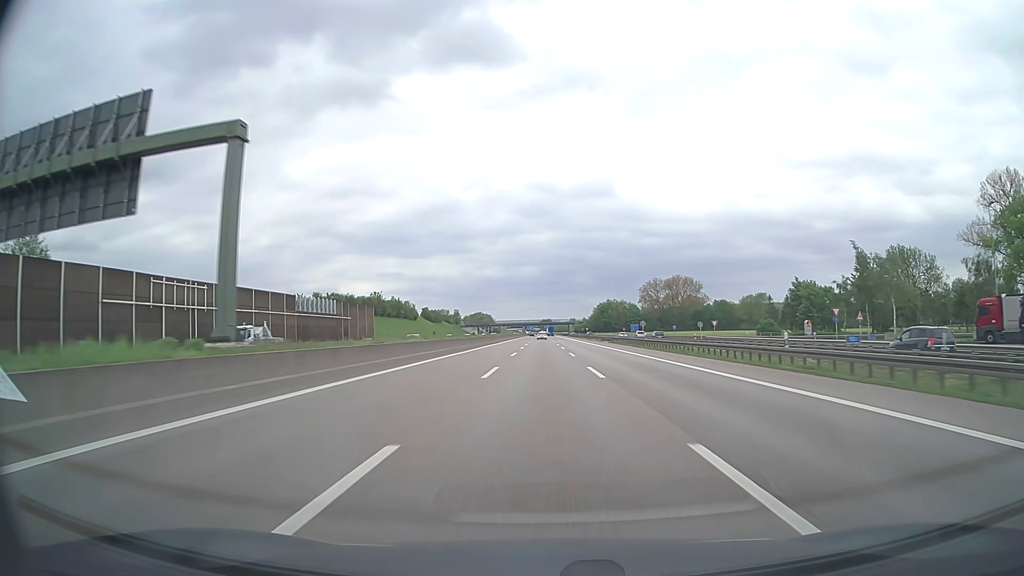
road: motorway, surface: asphalt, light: Day
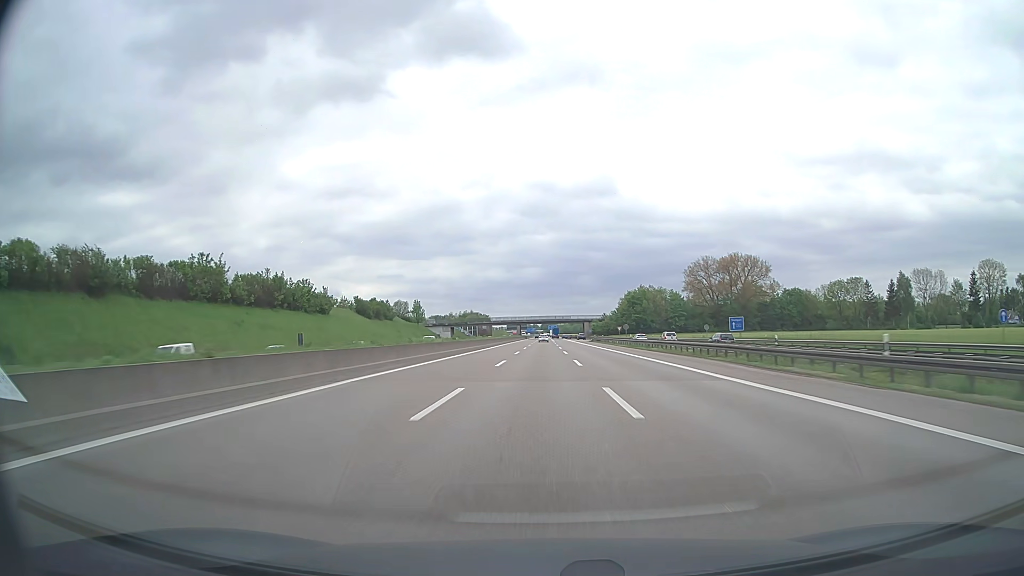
(+0.1, +98.1) m; 0°
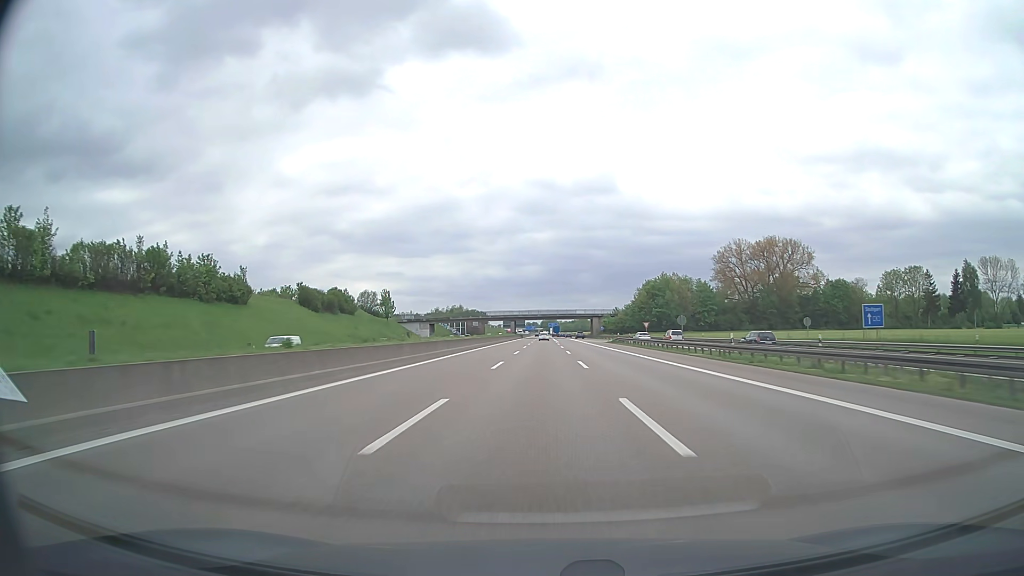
(0.0, +39.3) m; 0°
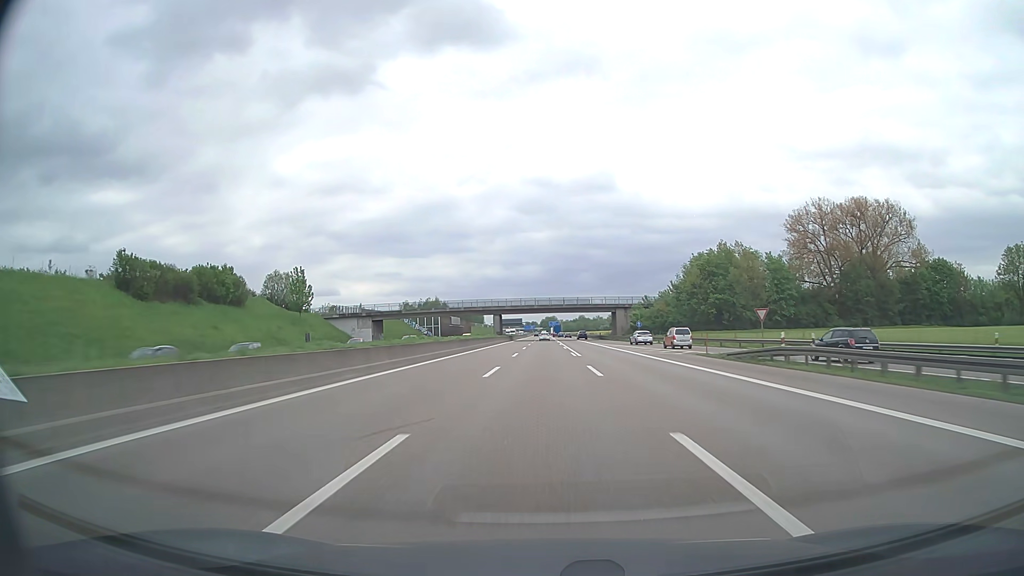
(0.0, +58.8) m; 0°
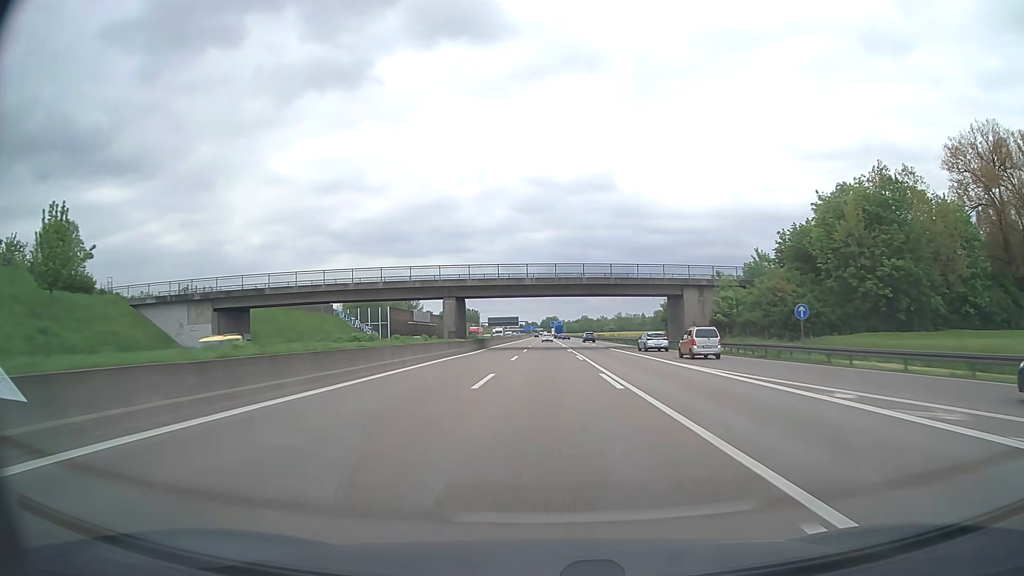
(-0.1, +58.7) m; 0°
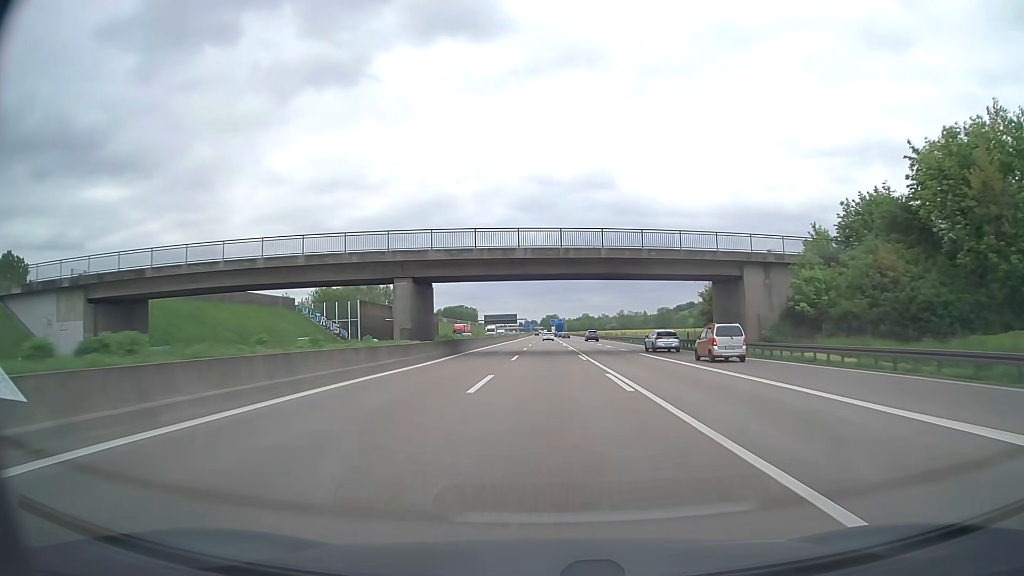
(0.0, +19.5) m; 0°
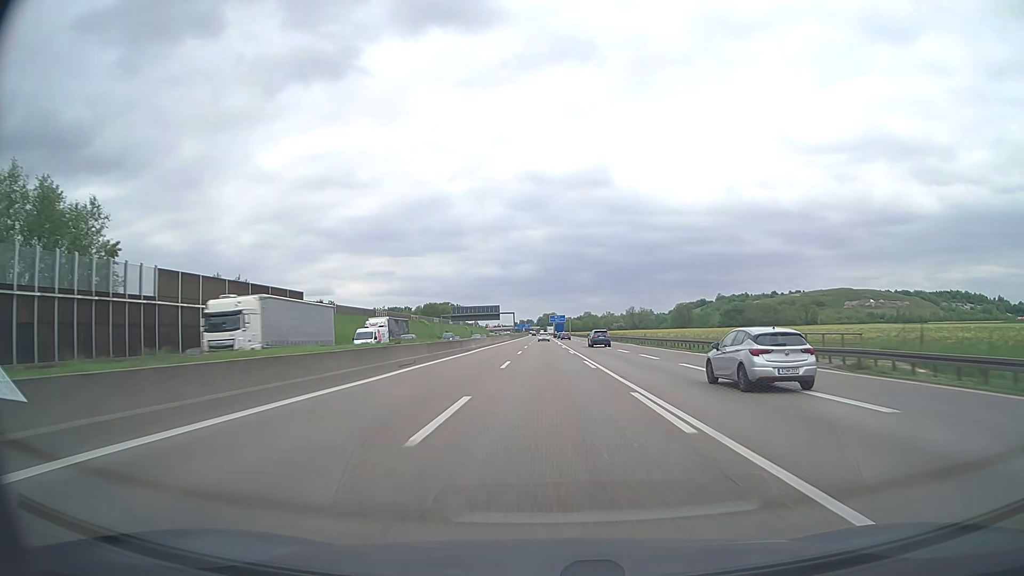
(+0.1, +96.9) m; 0°
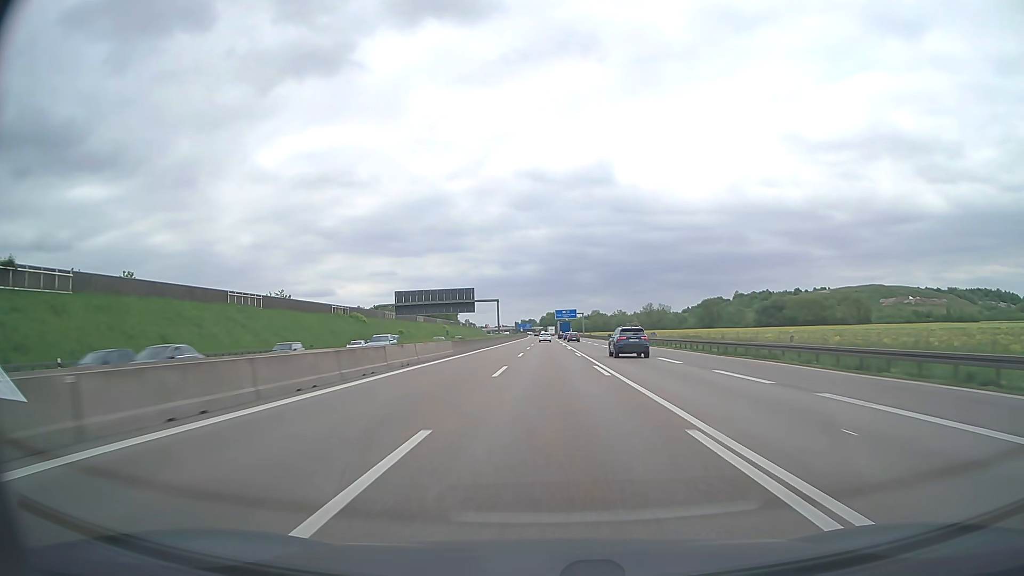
(-0.2, +77.7) m; 0°
(0, +10) (0, +20) (0, +30) (0, +40) (0, +50) (0, +60) (0, +70) (0, +80) (0, +90) (0, +100) m
